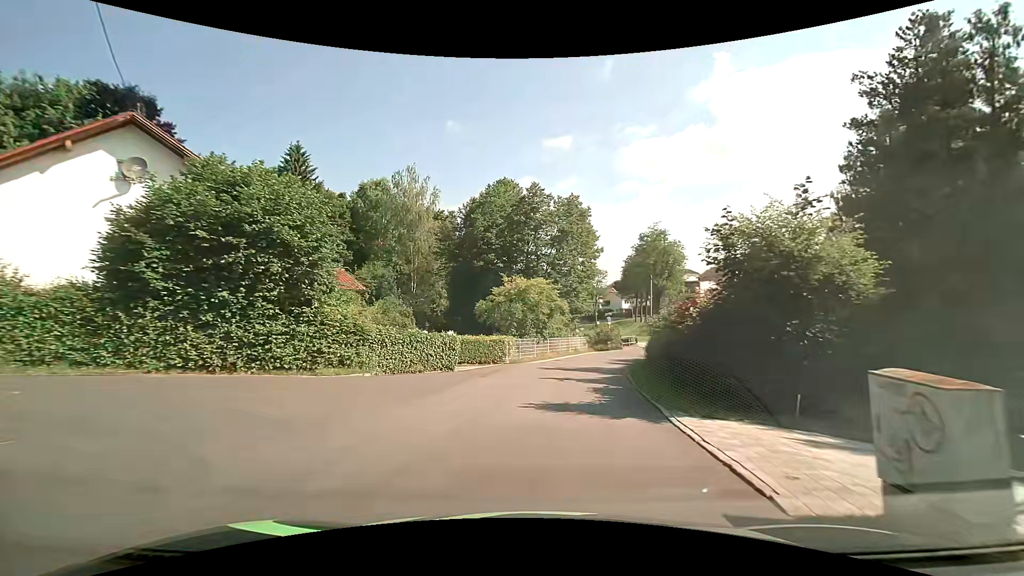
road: residential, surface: asphalt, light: Day
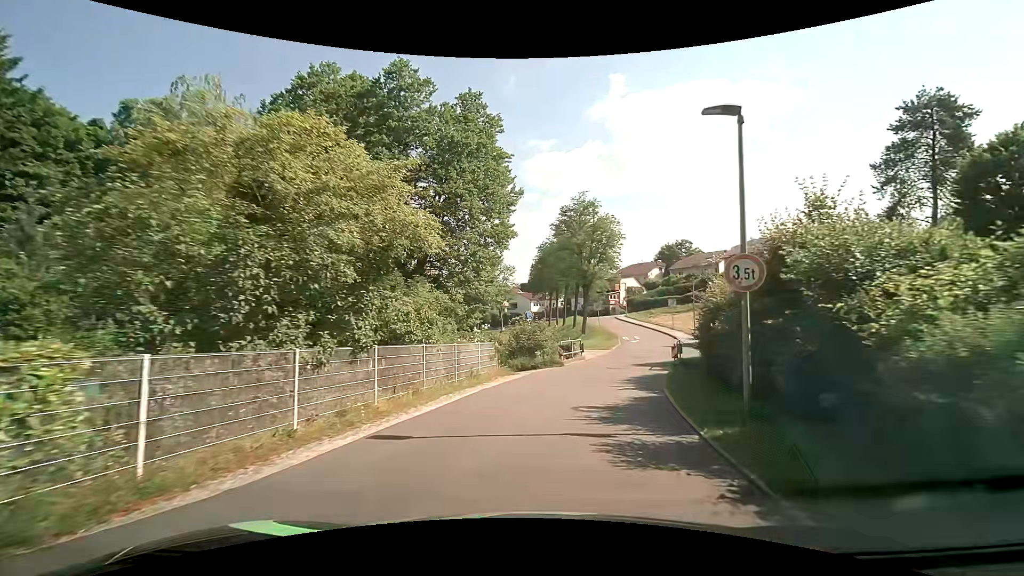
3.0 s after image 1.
(+1.5, +22.6) m; +11°
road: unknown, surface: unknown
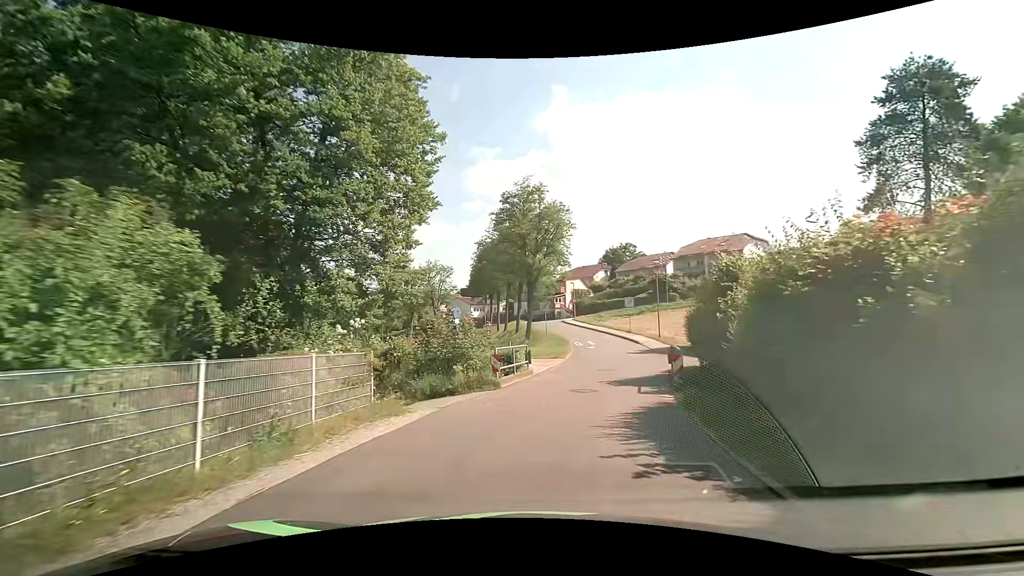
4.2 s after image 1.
(+0.5, +8.9) m; +6°
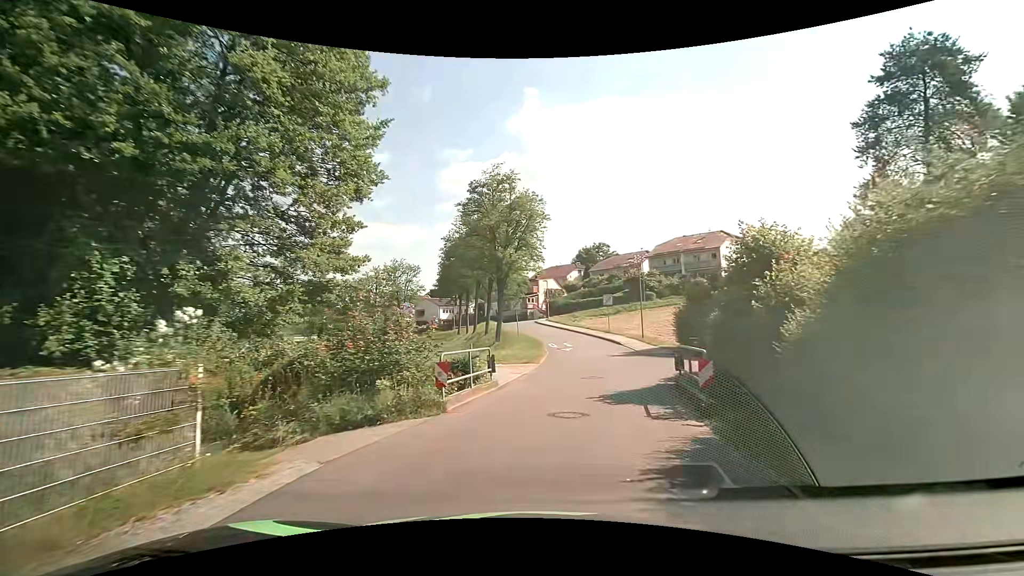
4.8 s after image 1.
(+0.1, +4.4) m; +4°
